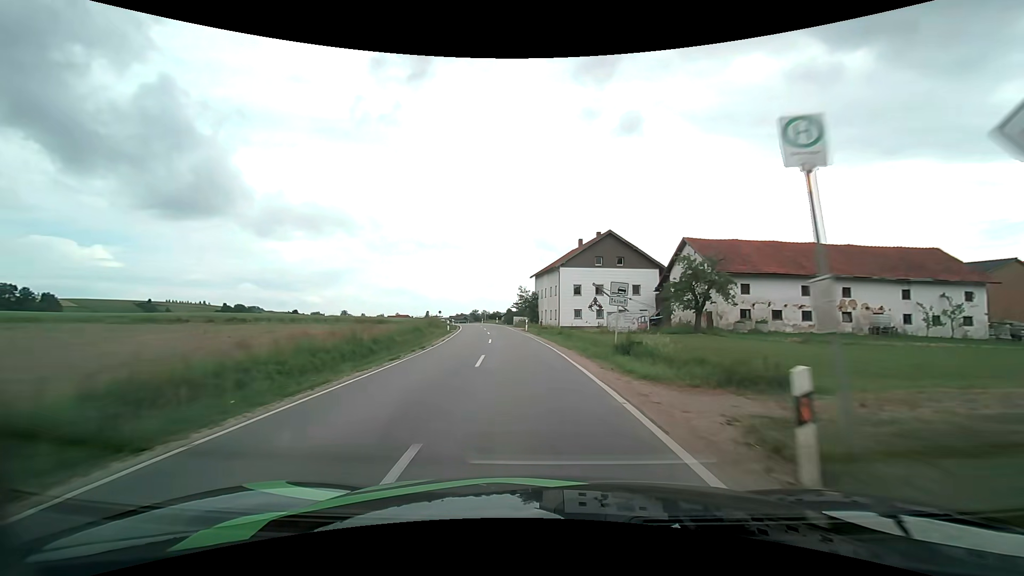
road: secondary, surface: asphalt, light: Day
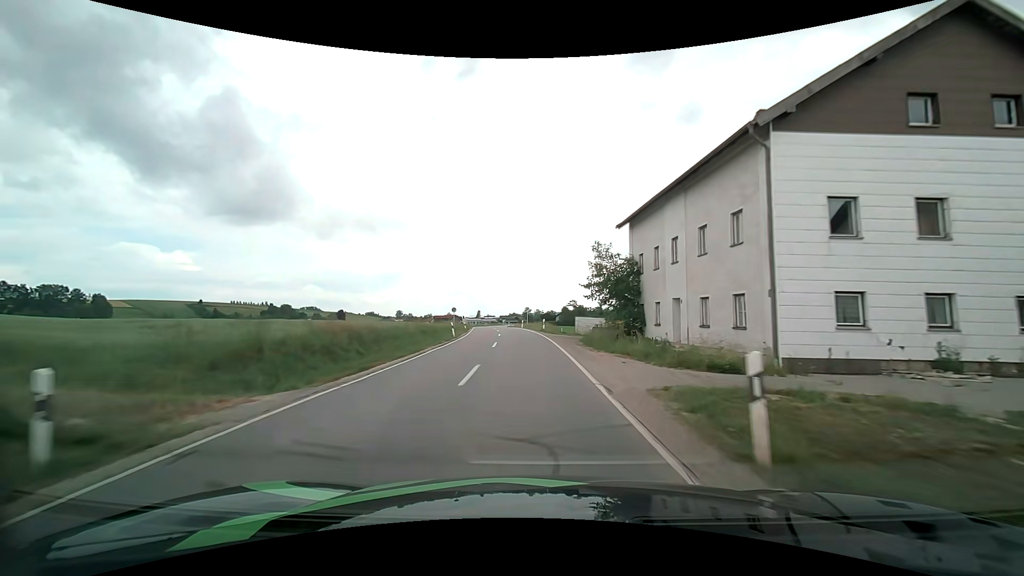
(-2.6, +39.6) m; -6°
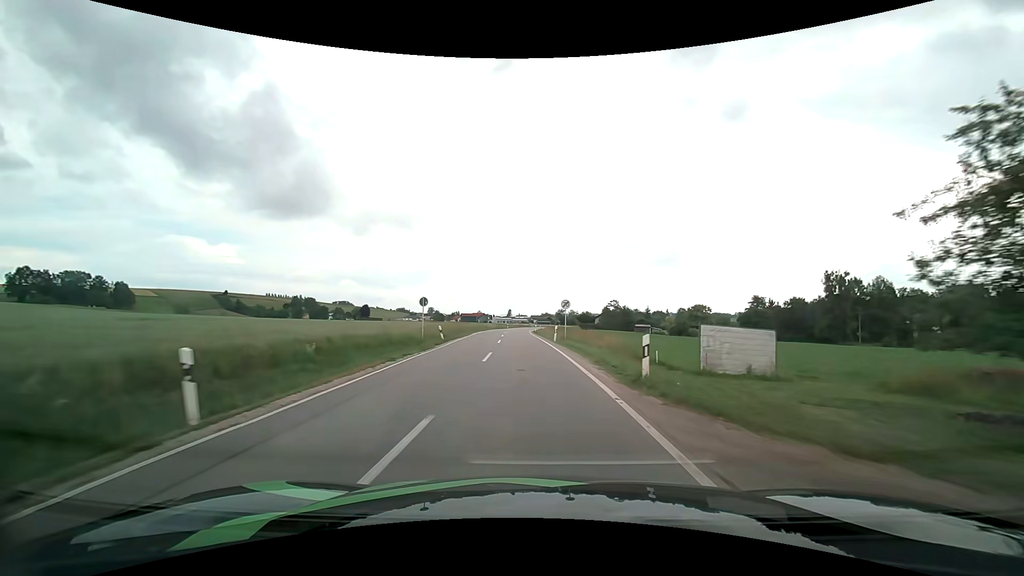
(-1.0, +30.6) m; -4°
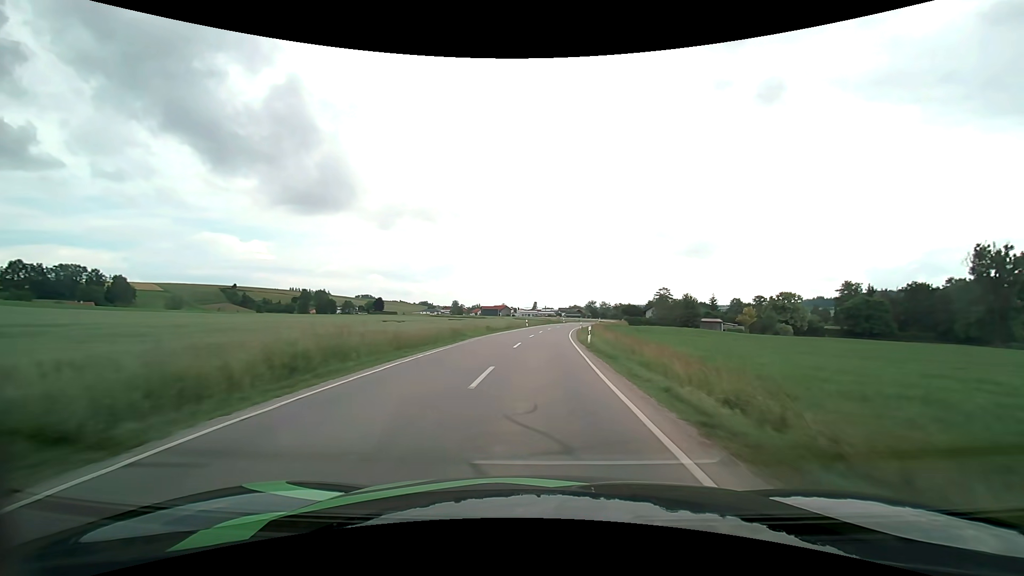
(-1.6, +41.7) m; -3°
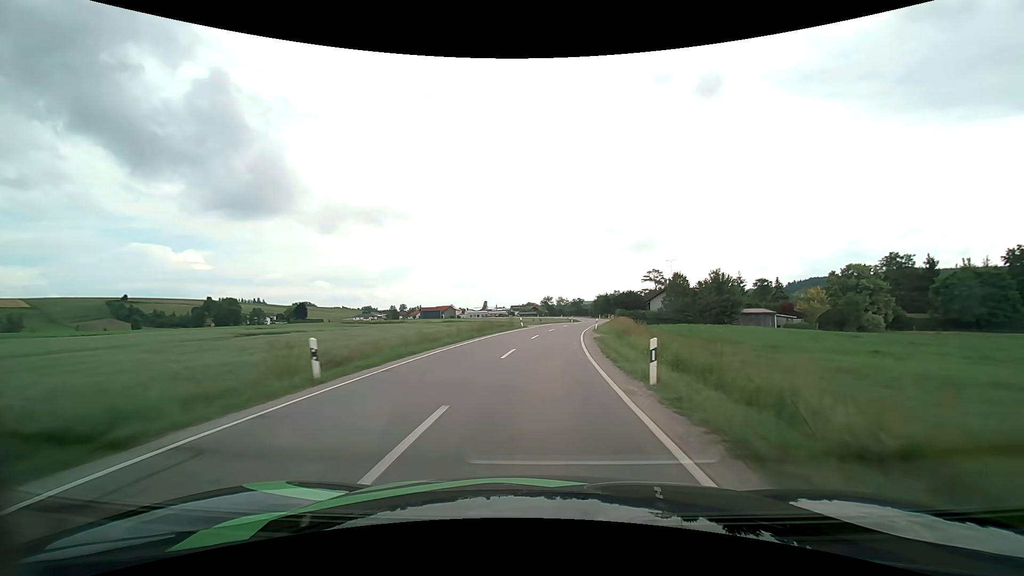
(+2.1, +54.4) m; +5°
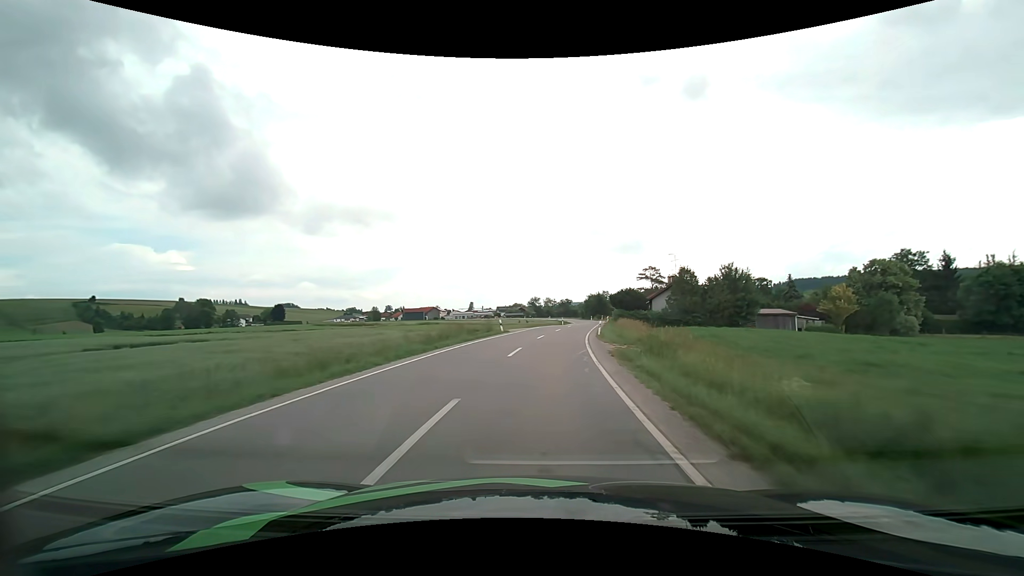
(+0.1, +11.3) m; +1°
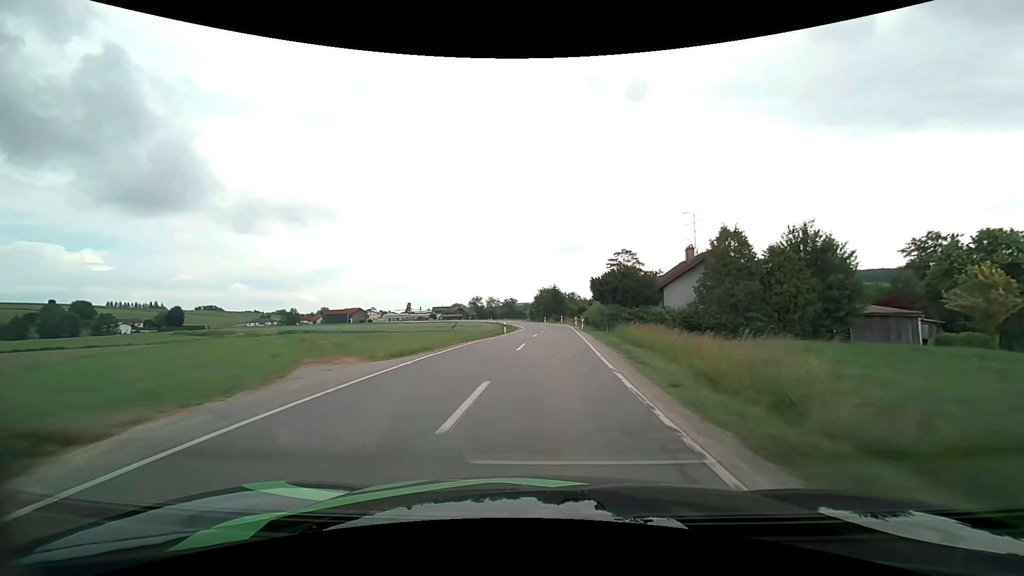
(+1.6, +34.3) m; +6°
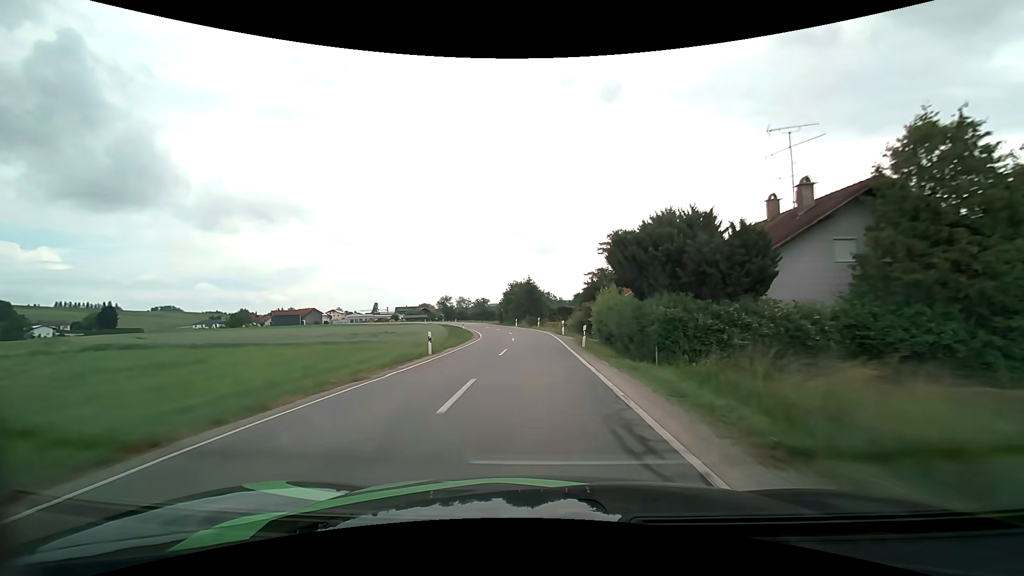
(+0.8, +22.3) m; +3°
(0, +10) (0, +20) (0, +30) (-1, +40) (-2, +50) (-3, +60) (-5, +70) (-7, +79) (-9, +89) (-12, +99) m
